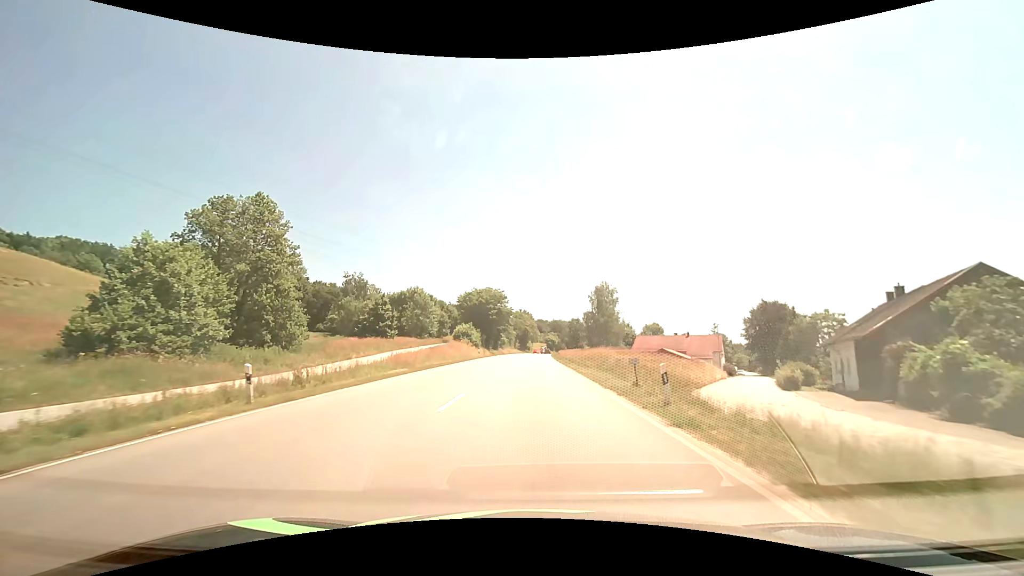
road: primary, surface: asphalt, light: Day
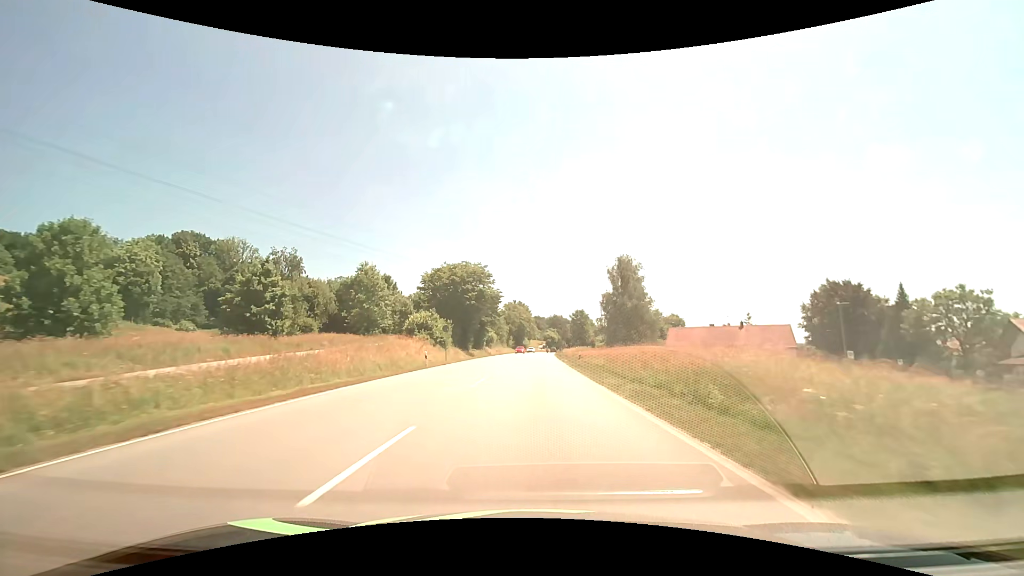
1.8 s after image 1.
(+0.1, +30.1) m; +1°
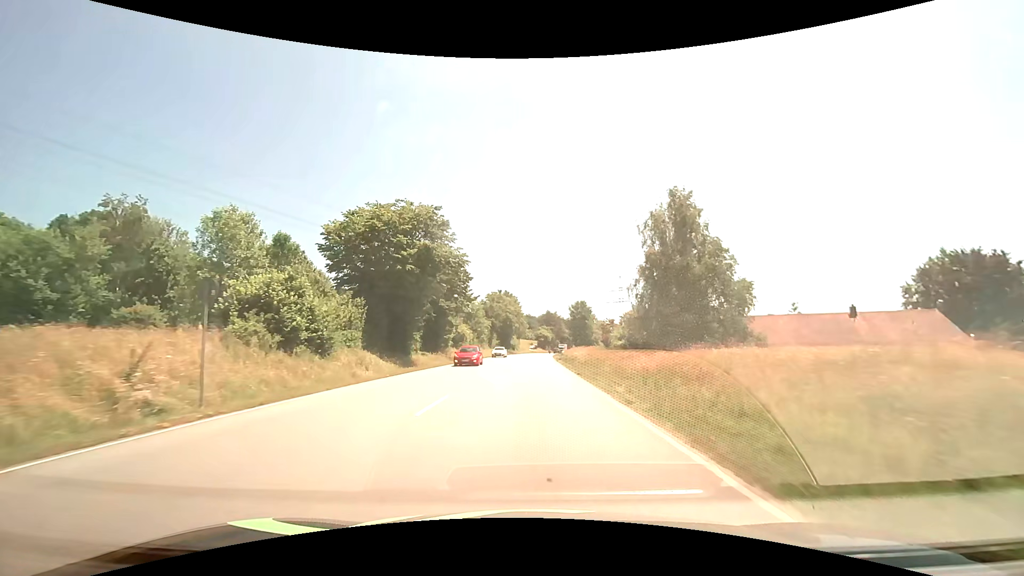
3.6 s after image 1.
(+0.2, +30.6) m; +1°
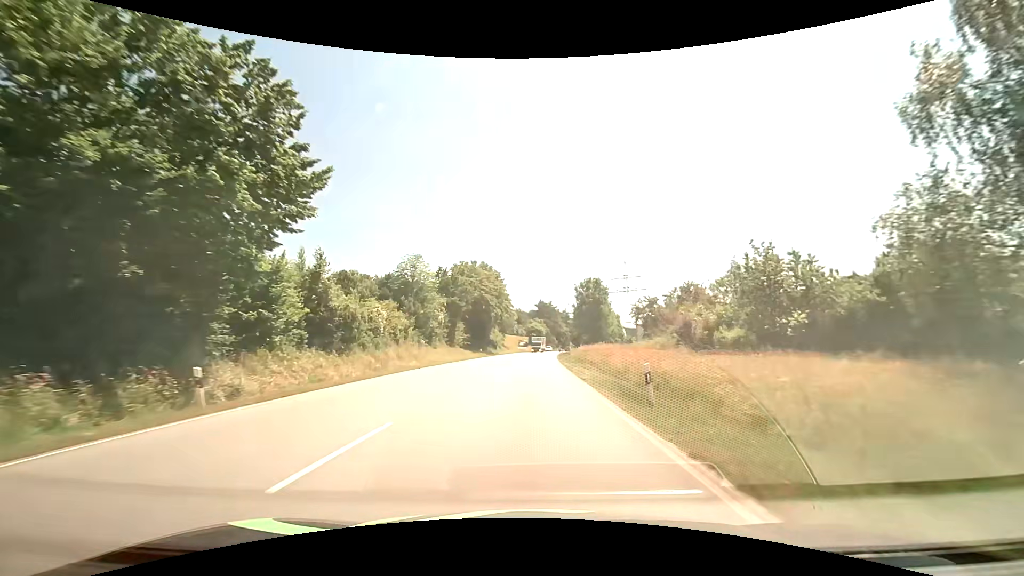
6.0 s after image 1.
(+0.4, +40.8) m; +1°
(0, +10) (0, +20) (0, +30) (0, +40) (+1, +50) (+1, +60) (+1, +70) (+2, +80) (+3, +90) (+3, +100) m
